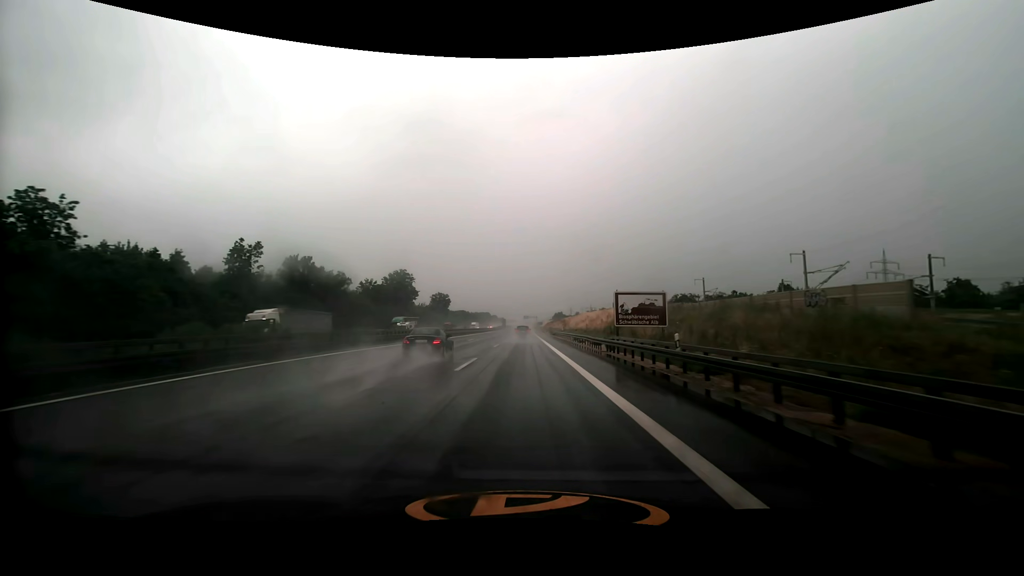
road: motorway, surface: asphalt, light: Day
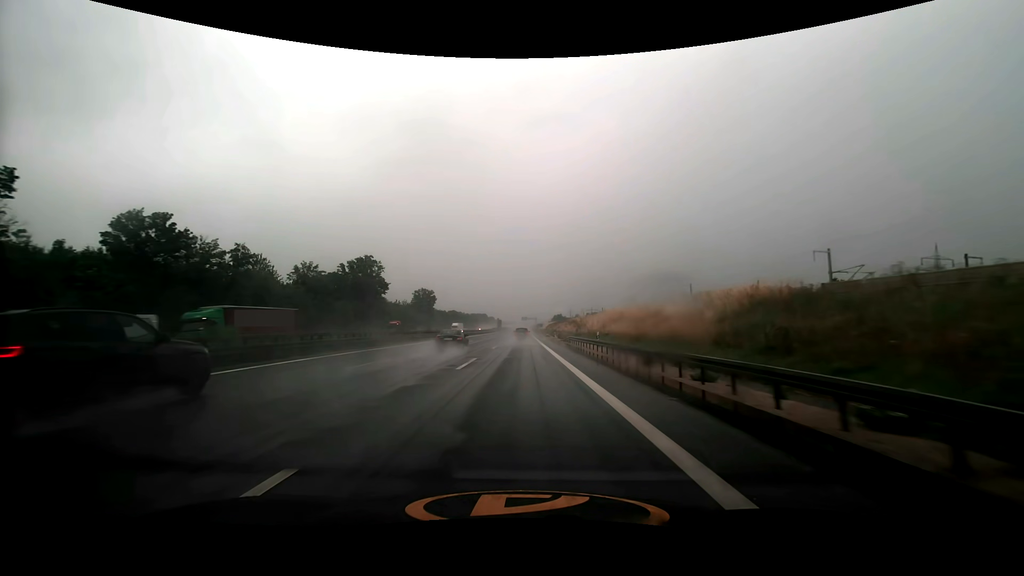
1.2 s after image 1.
(+0.1, +34.7) m; 0°
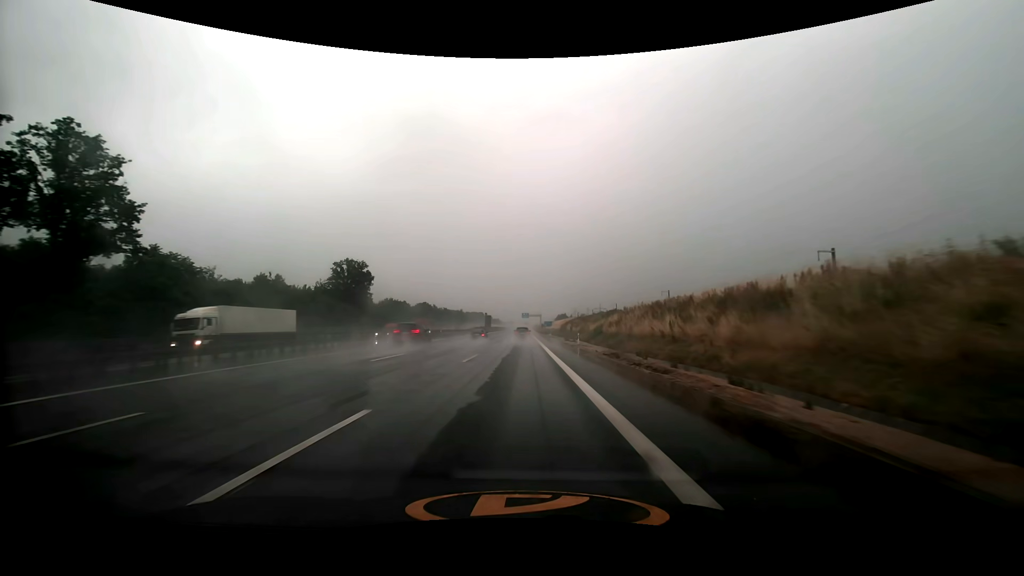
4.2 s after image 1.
(+0.1, +86.8) m; 0°
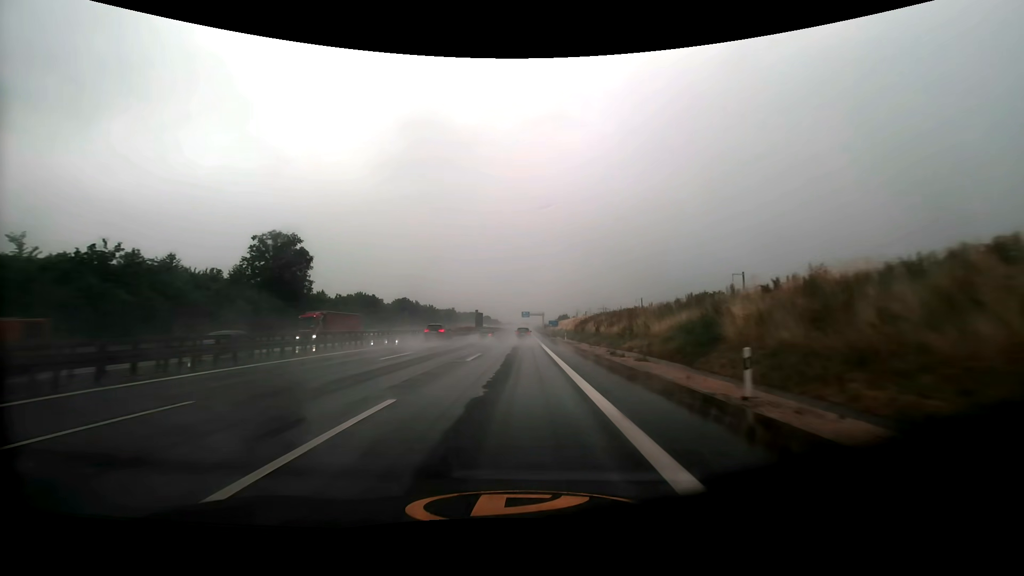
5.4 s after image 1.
(-0.1, +34.9) m; 0°
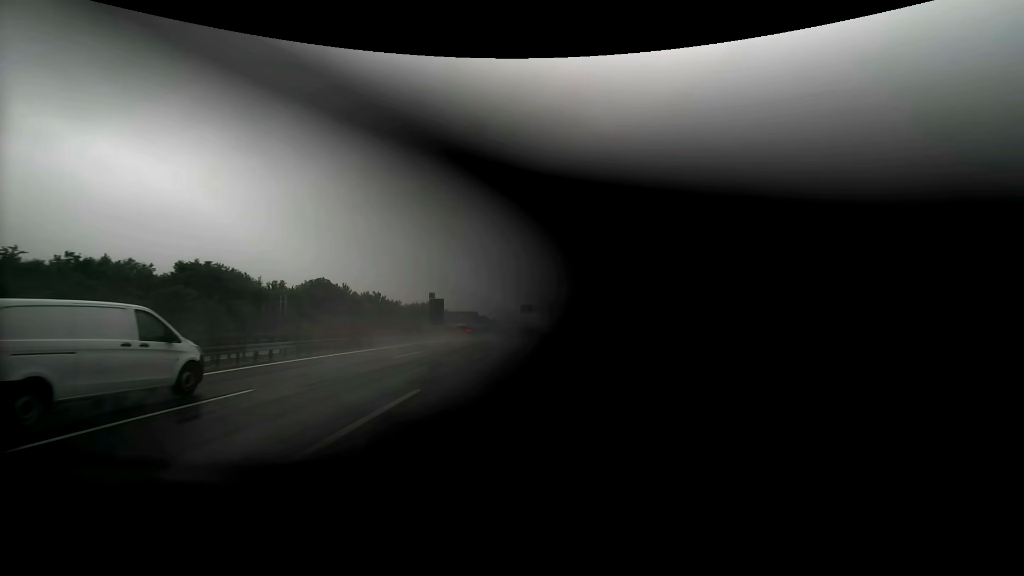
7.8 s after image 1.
(0.0, +70.4) m; 0°
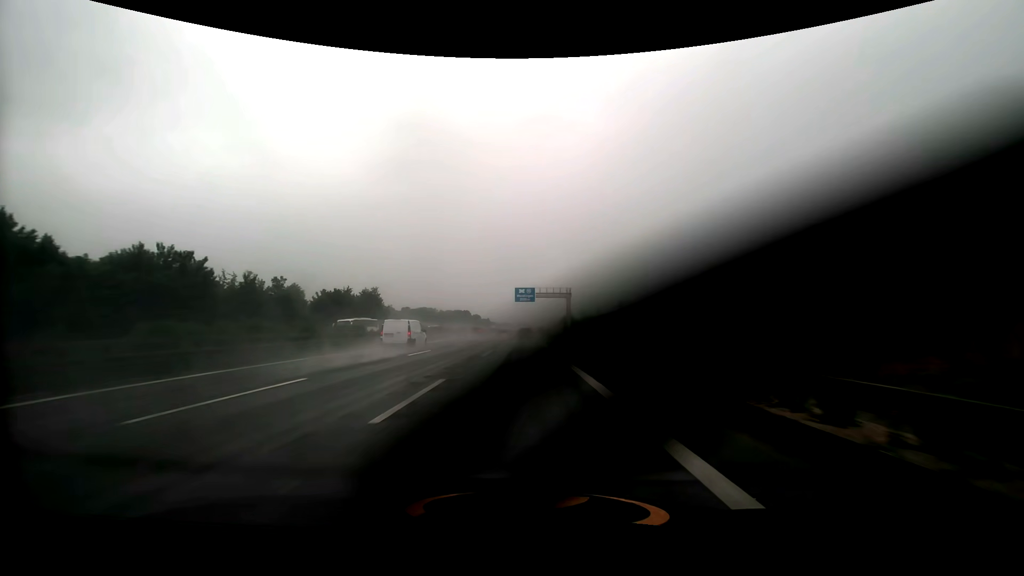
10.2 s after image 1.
(0.0, +69.8) m; 0°
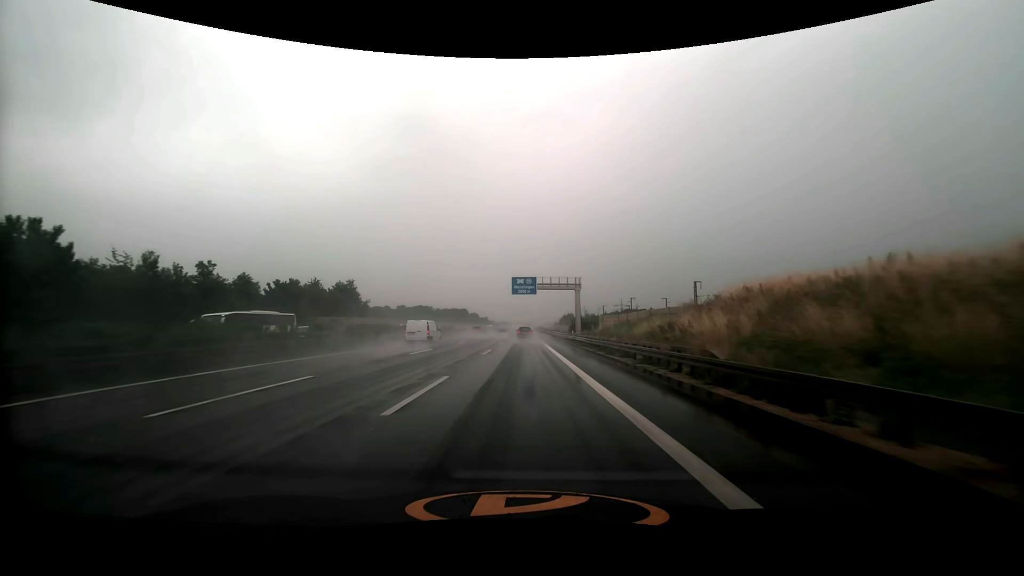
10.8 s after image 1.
(0.0, +17.4) m; 0°
(0, +10) (0, +20) (0, +30) (0, +40) (0, +50) (0, +60) (0, +70) (0, +80) (0, +90) (0, +100) m
